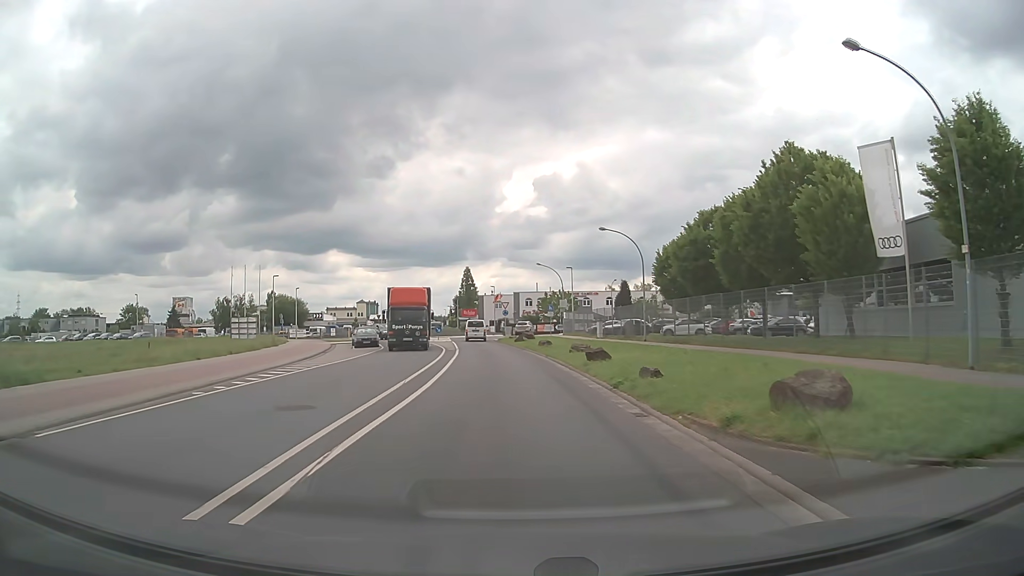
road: tertiary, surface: asphalt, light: Day
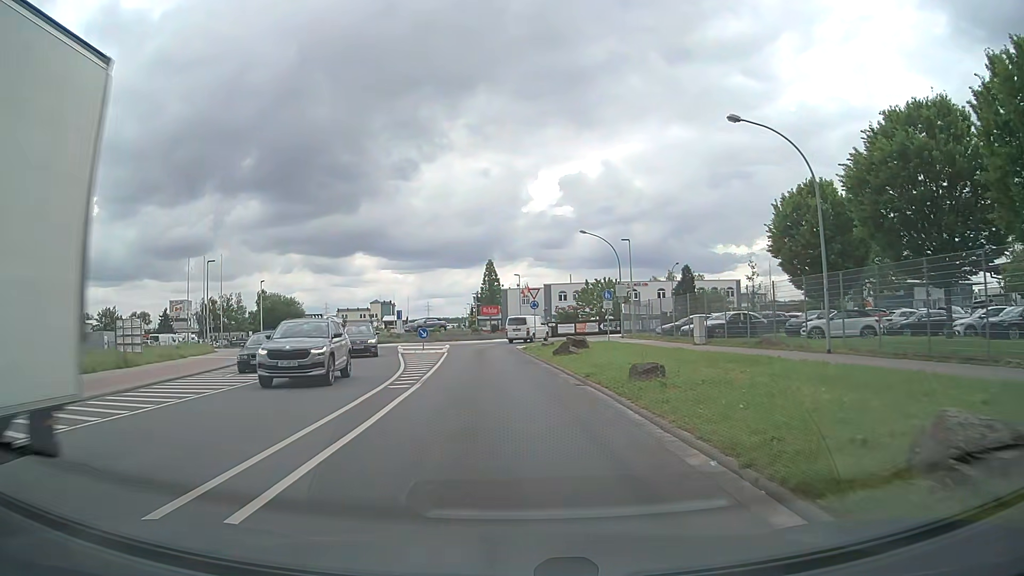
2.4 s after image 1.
(-0.4, +24.3) m; -2°
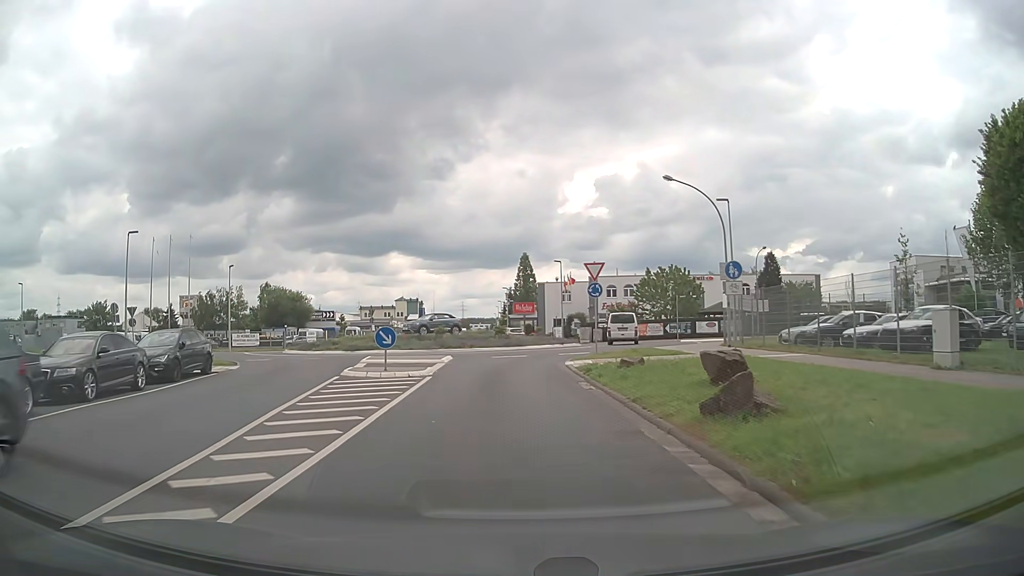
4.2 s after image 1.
(-0.4, +18.0) m; -3°
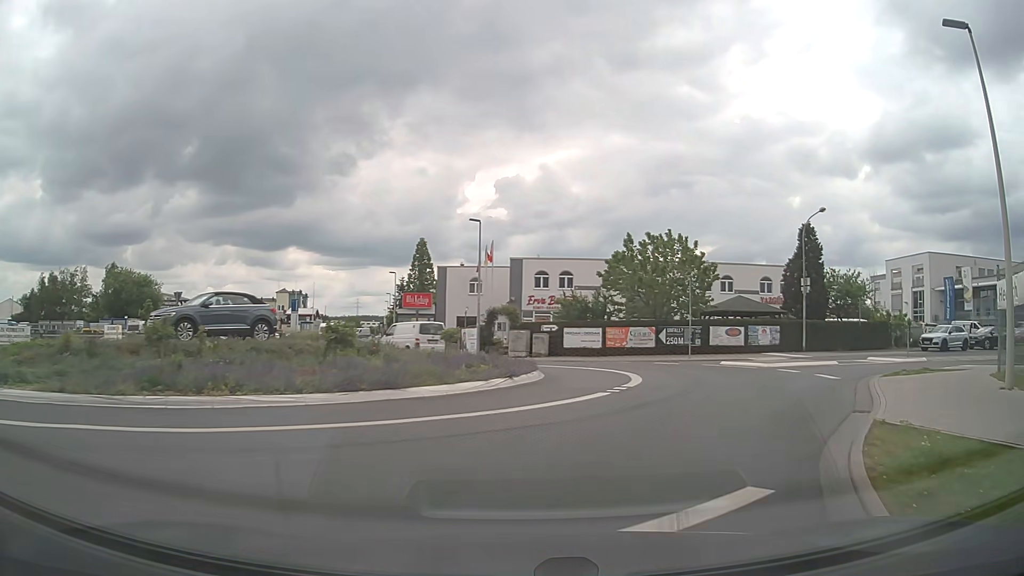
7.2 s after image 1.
(0.0, +25.3) m; +7°
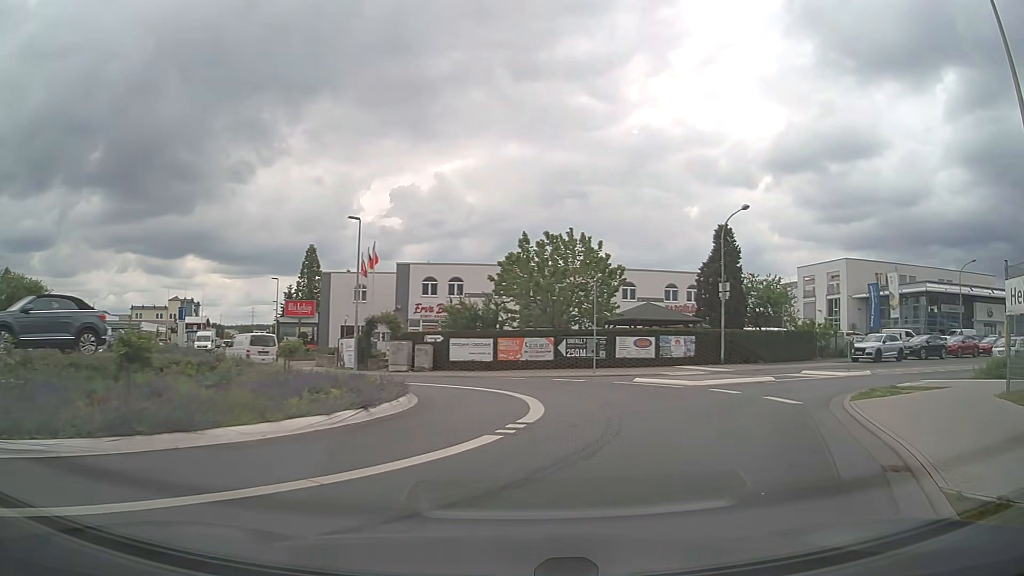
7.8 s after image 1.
(+0.3, +4.0) m; +9°
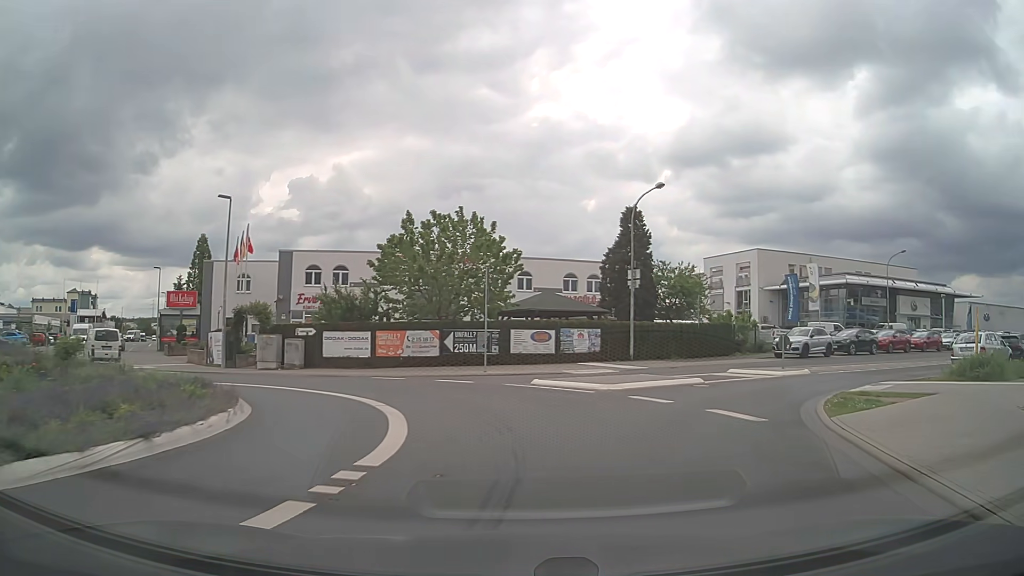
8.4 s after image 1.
(+0.3, +3.7) m; +9°
